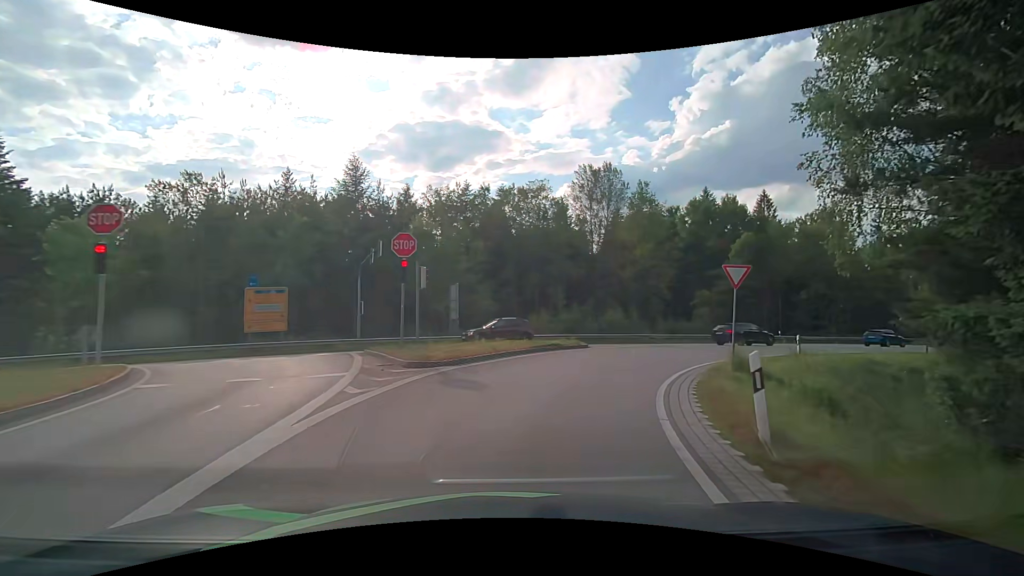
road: secondary_link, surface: asphalt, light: Day
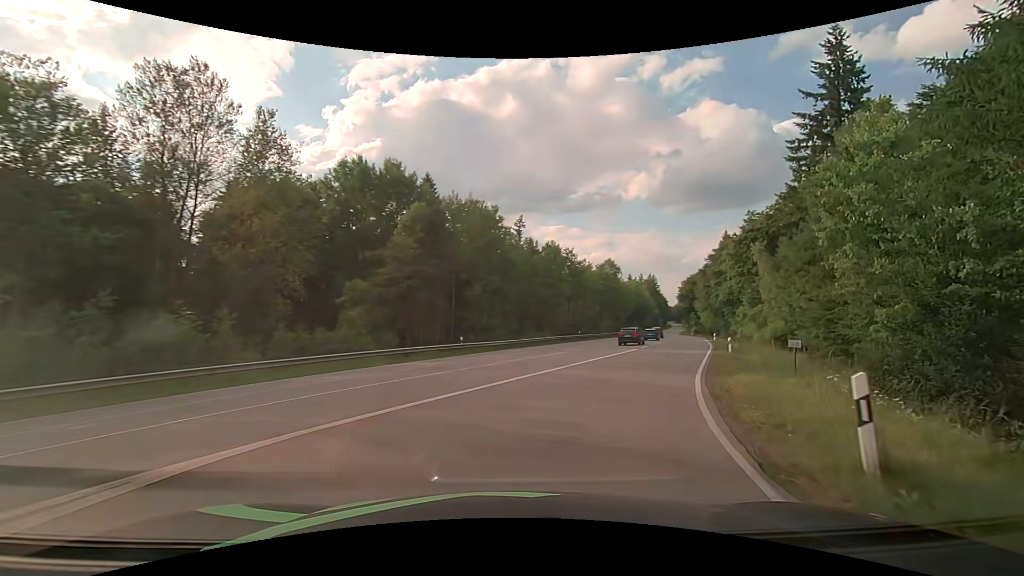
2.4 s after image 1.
(+7.0, +22.3) m; +38°
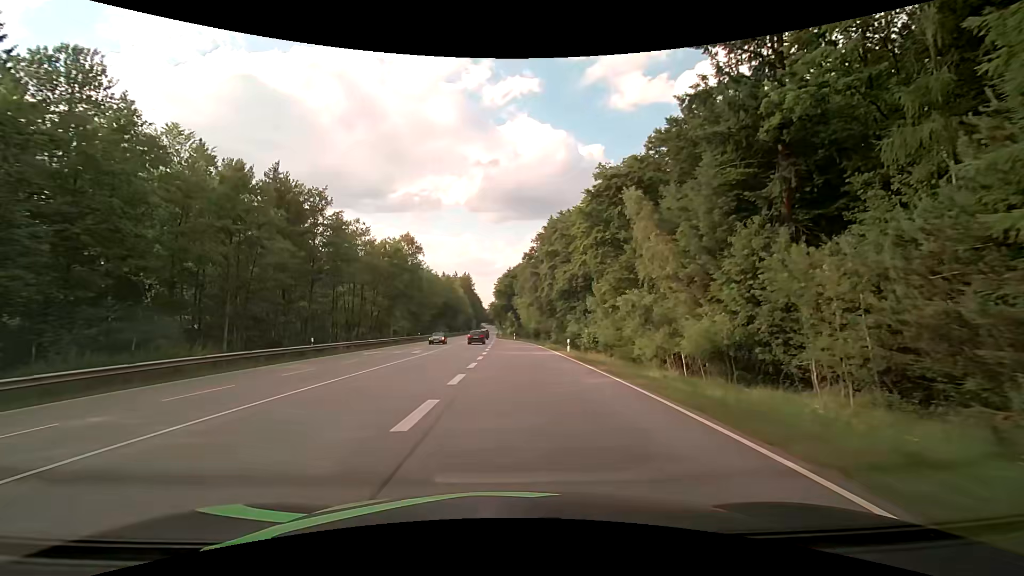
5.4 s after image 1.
(+10.5, +34.0) m; +22°
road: secondary
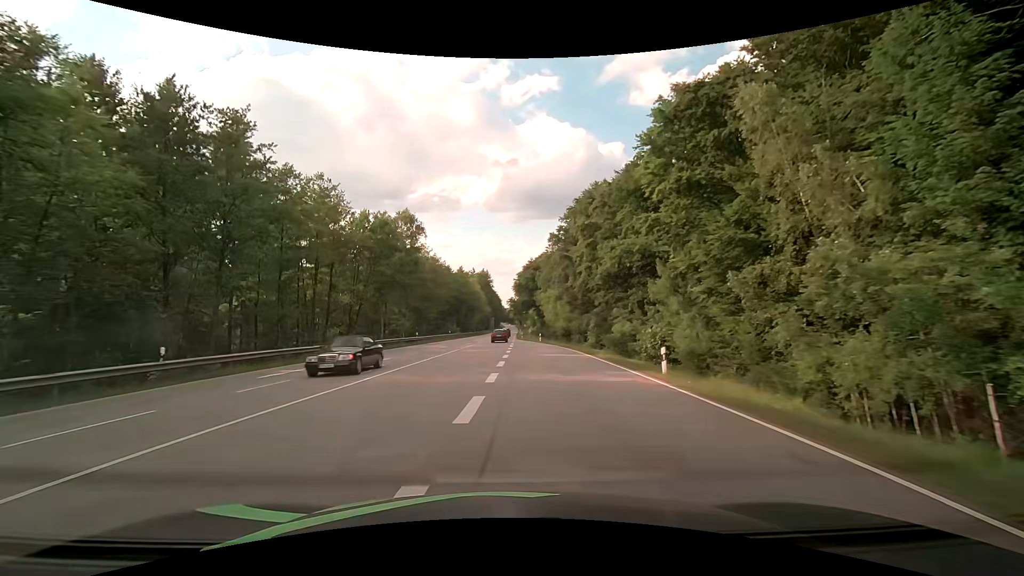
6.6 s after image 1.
(-0.3, +17.7) m; -2°
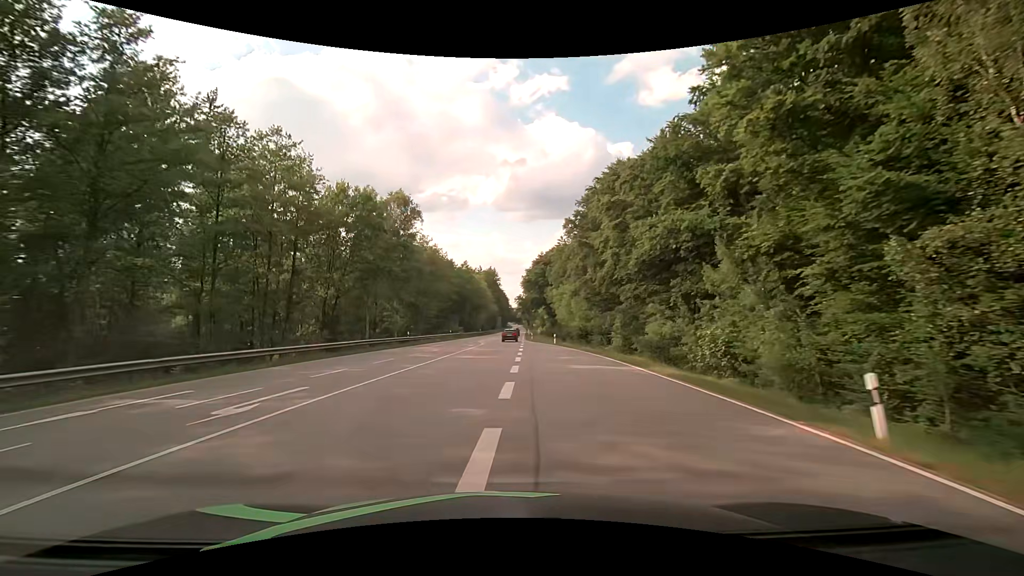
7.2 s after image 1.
(0.0, +9.6) m; -1°
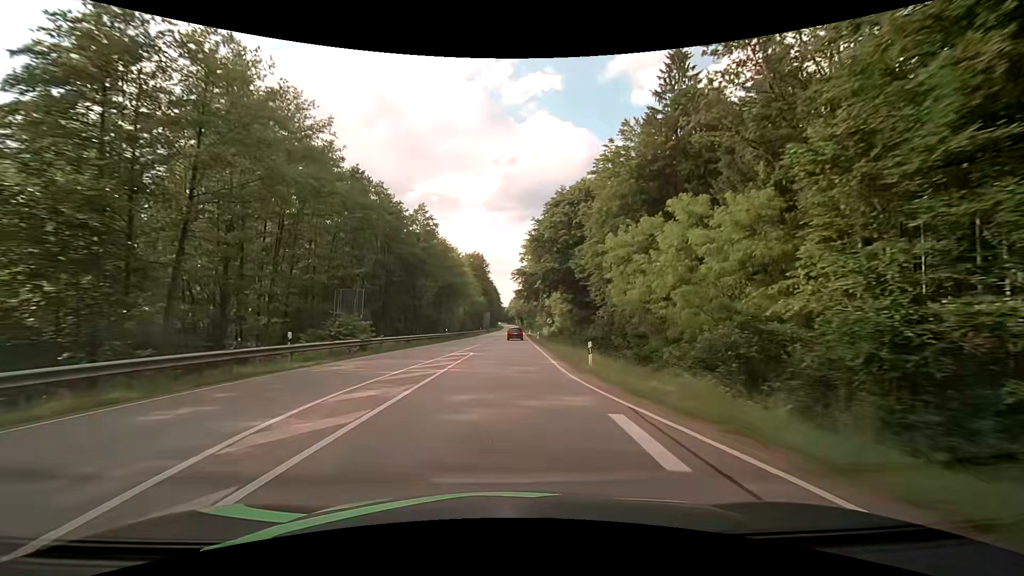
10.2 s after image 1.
(+0.2, +53.4) m; +1°
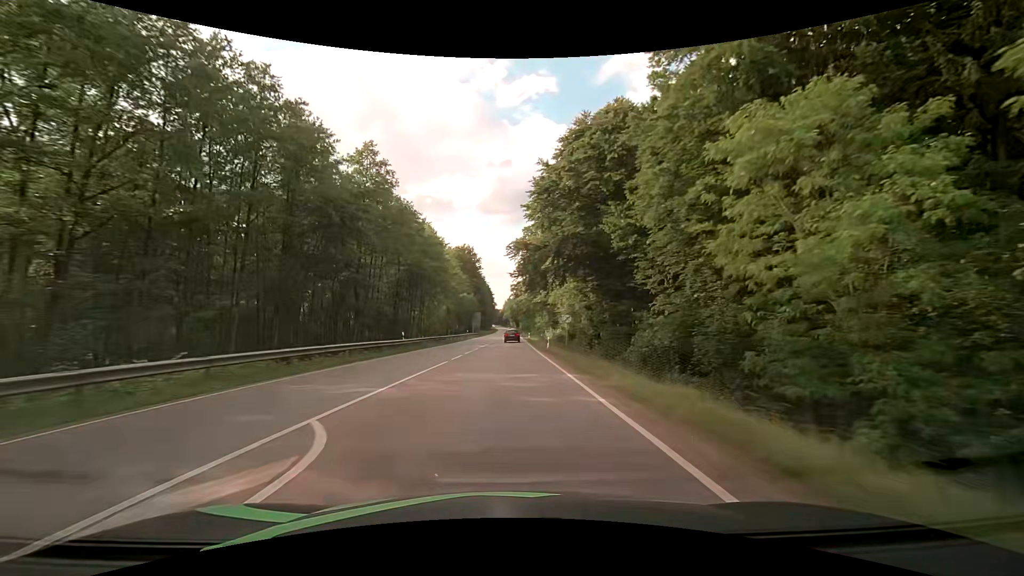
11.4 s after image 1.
(+0.2, +22.3) m; +1°
(0, +10) (0, +20) (0, +30) (0, +40) (0, +50) (0, +60) (0, +70) (+1, +80) (+1, +90) (+1, +100) m
